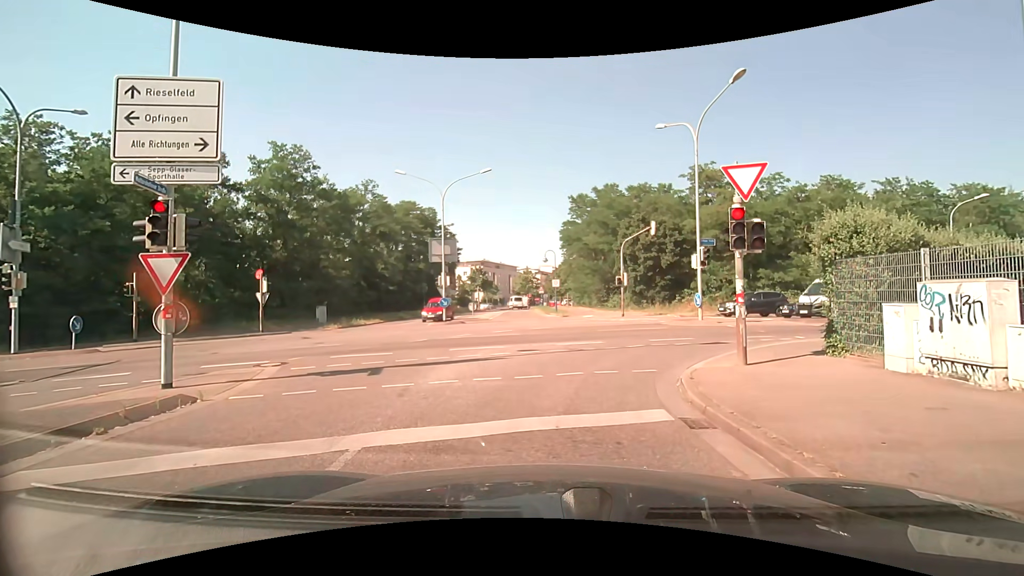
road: unclassified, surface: asphalt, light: Day
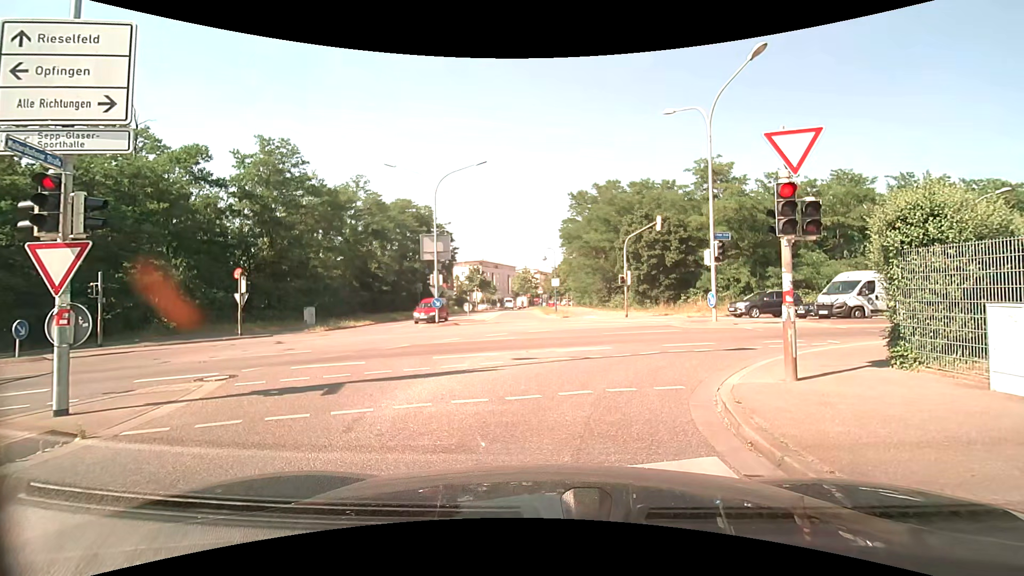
(0.0, +1.8) m; 0°
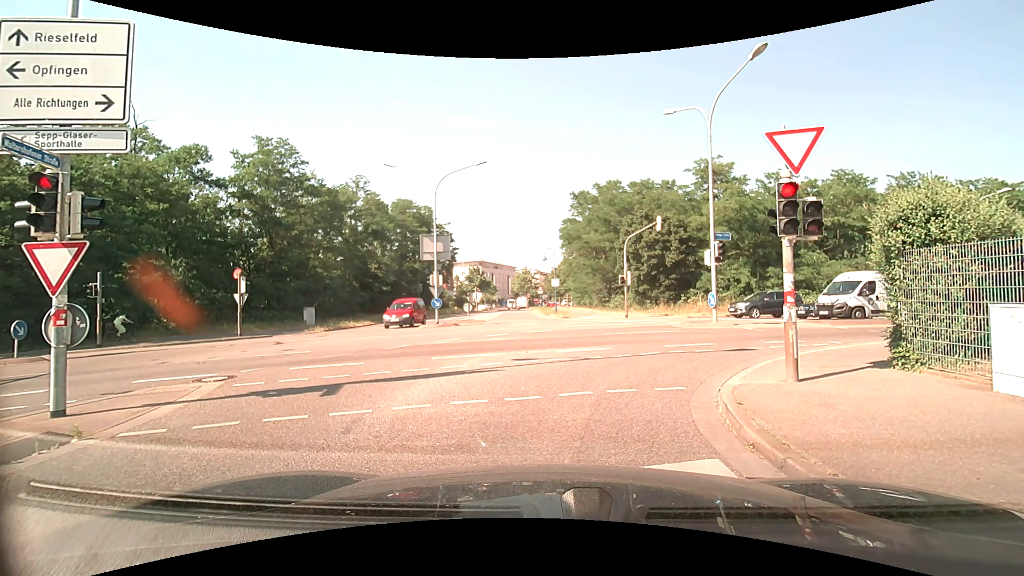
(0.0, +0.1) m; 0°
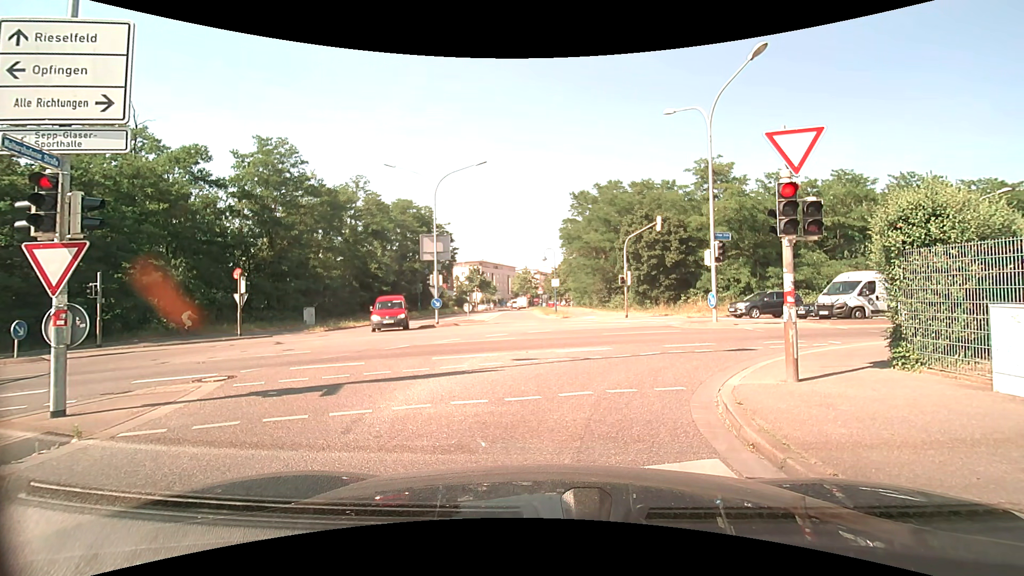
(0.0, 0.0) m; 0°
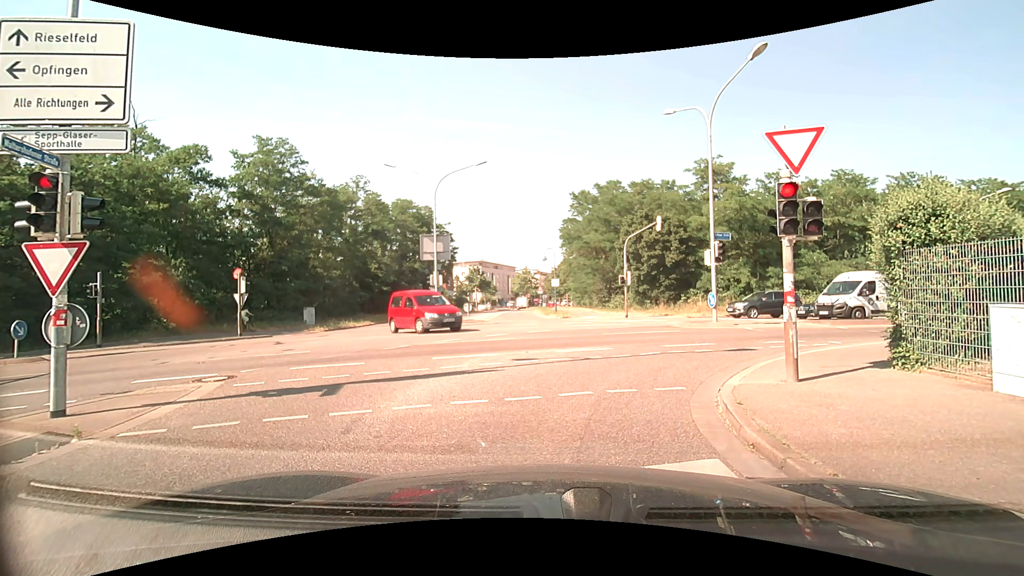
(0.0, 0.0) m; 0°
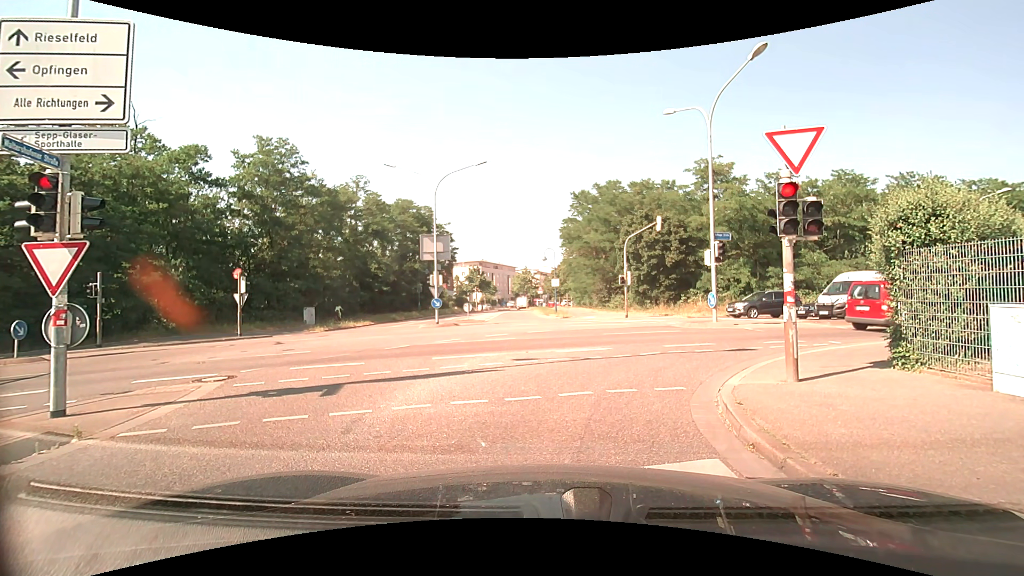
(0.0, 0.0) m; 0°
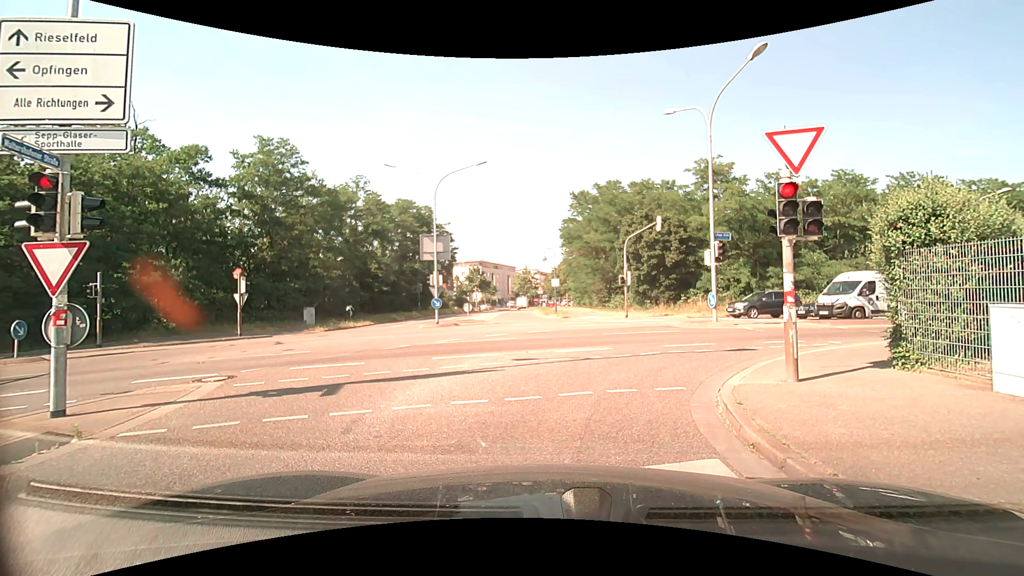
(0.0, 0.0) m; 0°
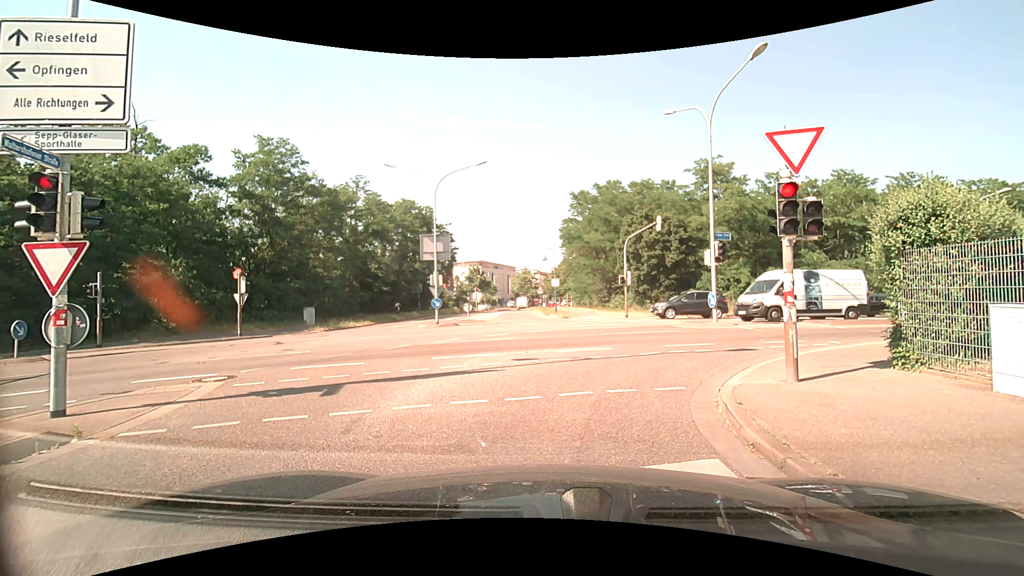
(0.0, 0.0) m; 0°
(0, +10) (+6, +18) (+15, +22) (+25, +25) (+34, +28) (+44, +32) (+53, +35) (+62, +39) (+71, +43) (+80, +47) m
